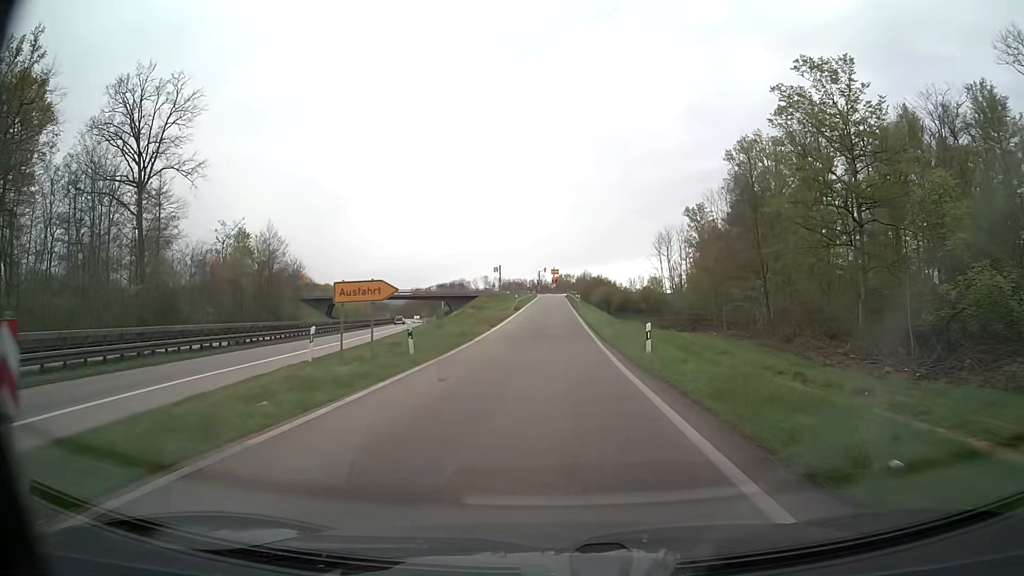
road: trunk_link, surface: asphalt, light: Day
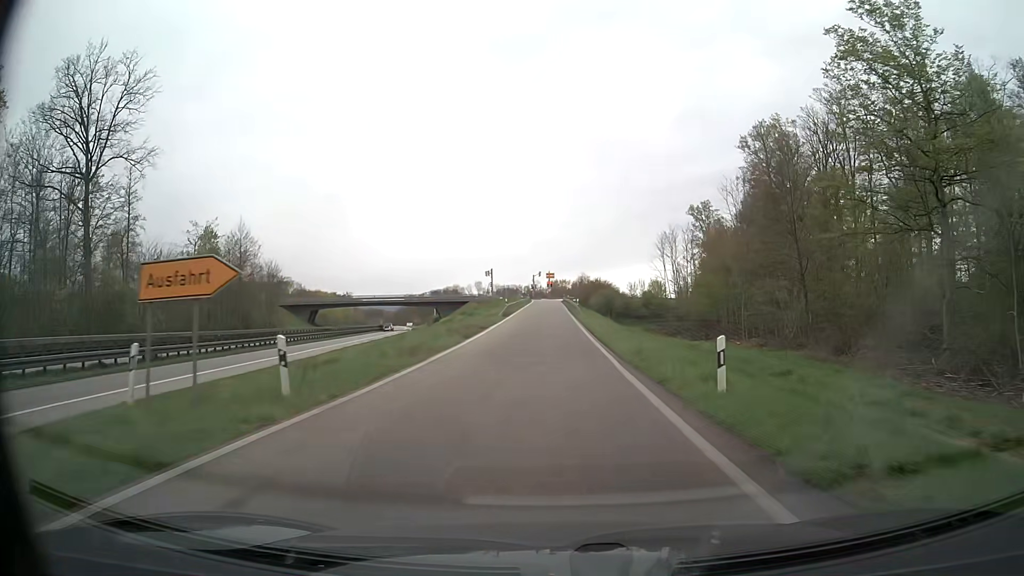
(+0.1, +8.8) m; +1°
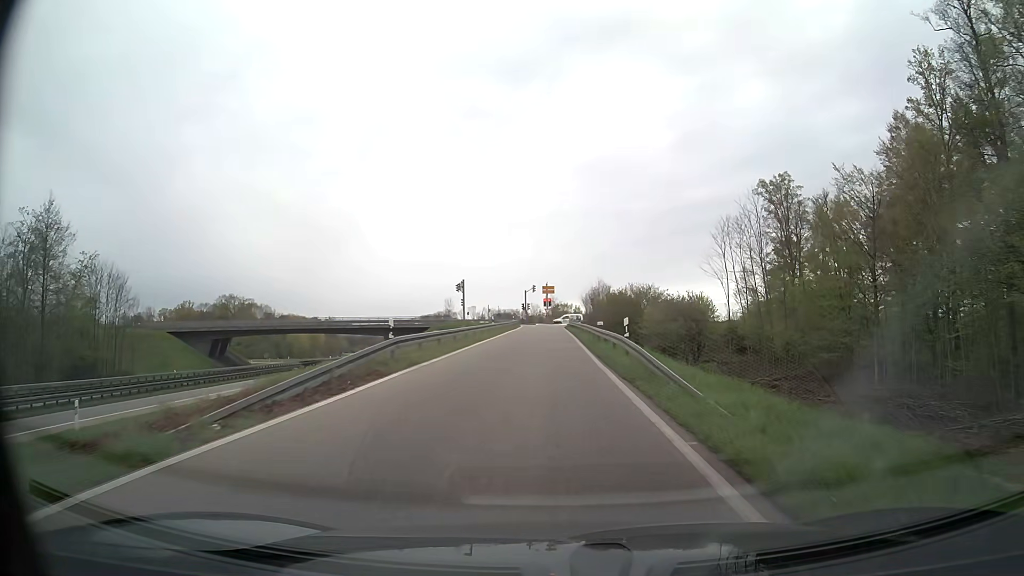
(0.0, +43.5) m; 0°
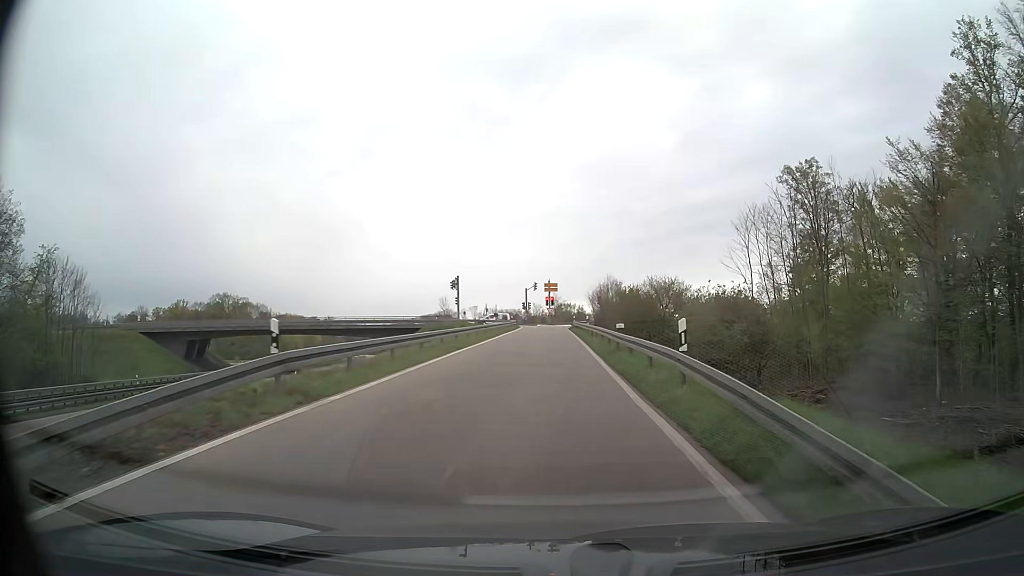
(0.0, +8.2) m; 0°
